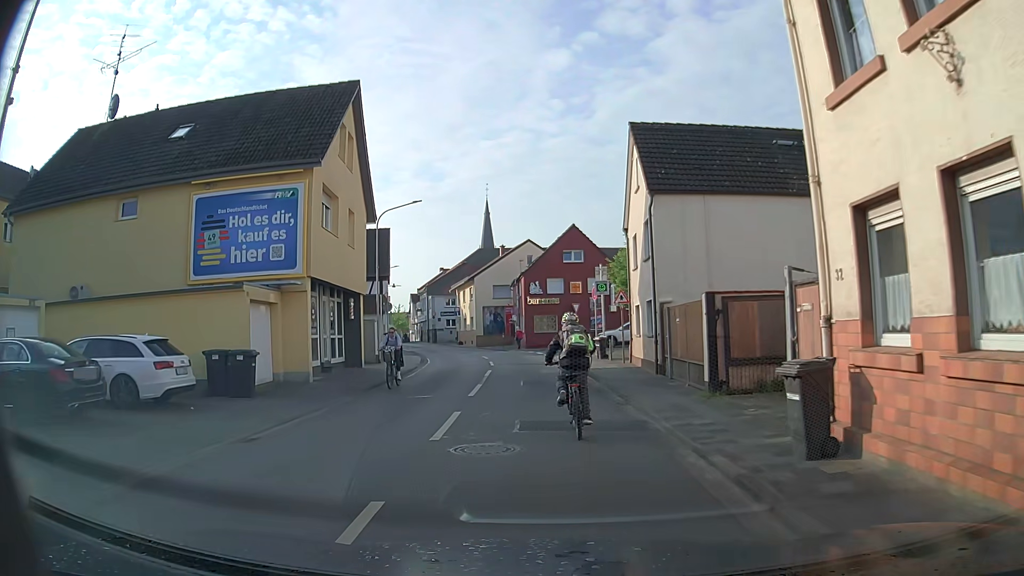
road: tertiary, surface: asphalt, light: Day
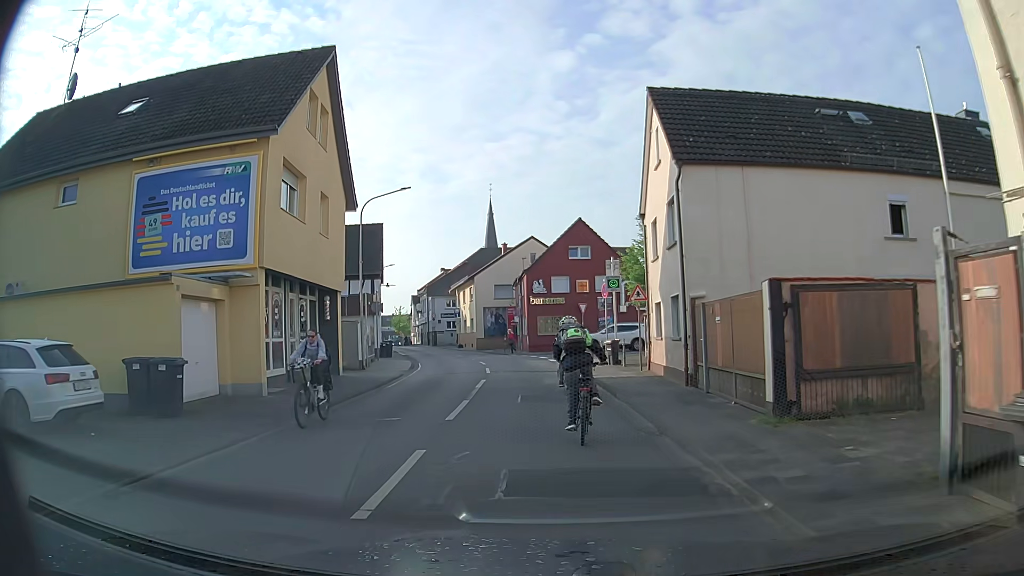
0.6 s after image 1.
(-0.1, +3.6) m; -2°
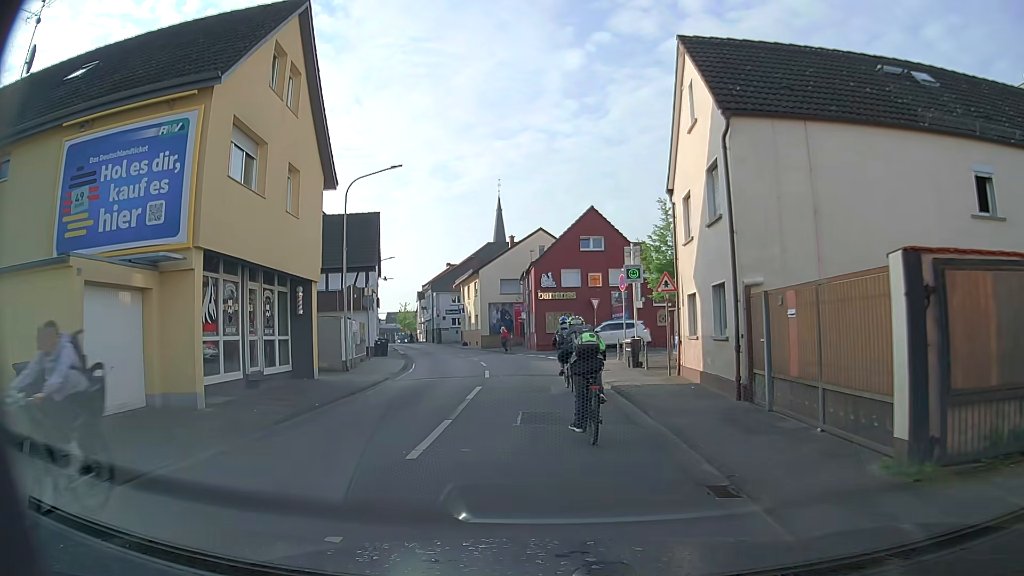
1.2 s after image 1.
(+0.1, +3.5) m; +2°
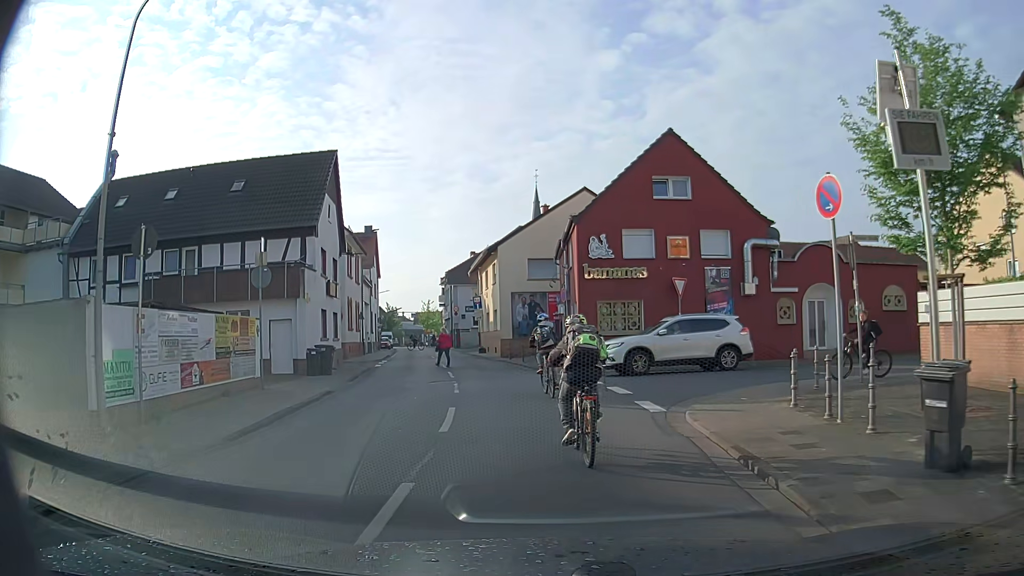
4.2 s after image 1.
(-0.9, +16.4) m; -4°
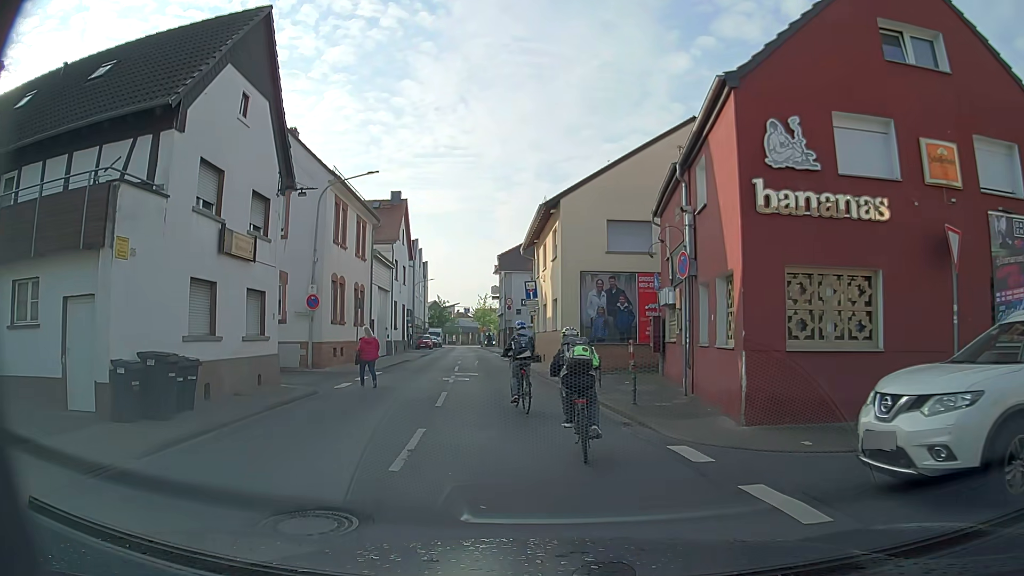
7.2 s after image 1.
(-0.9, +14.2) m; -7°
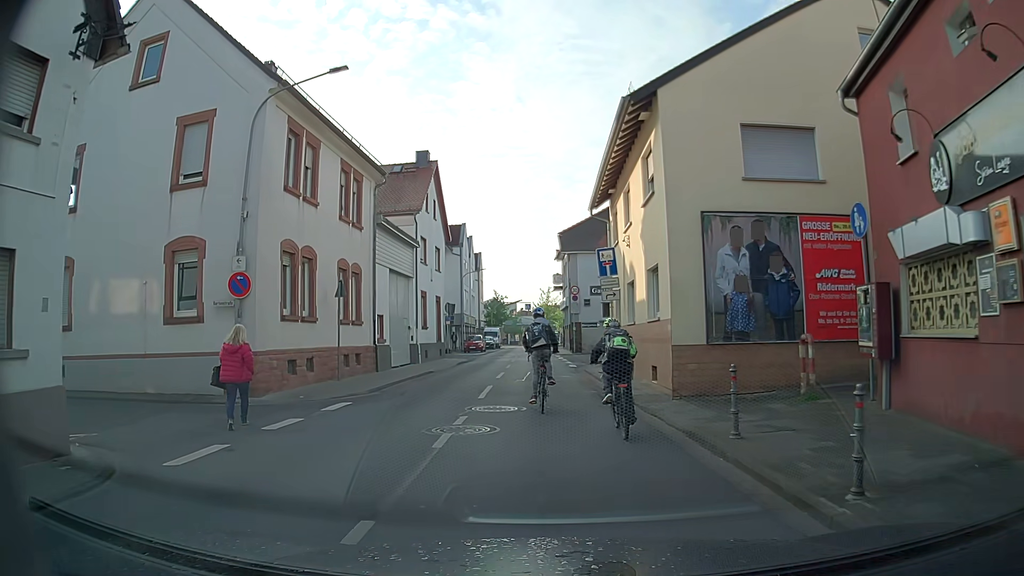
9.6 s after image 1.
(-0.5, +11.2) m; -6°
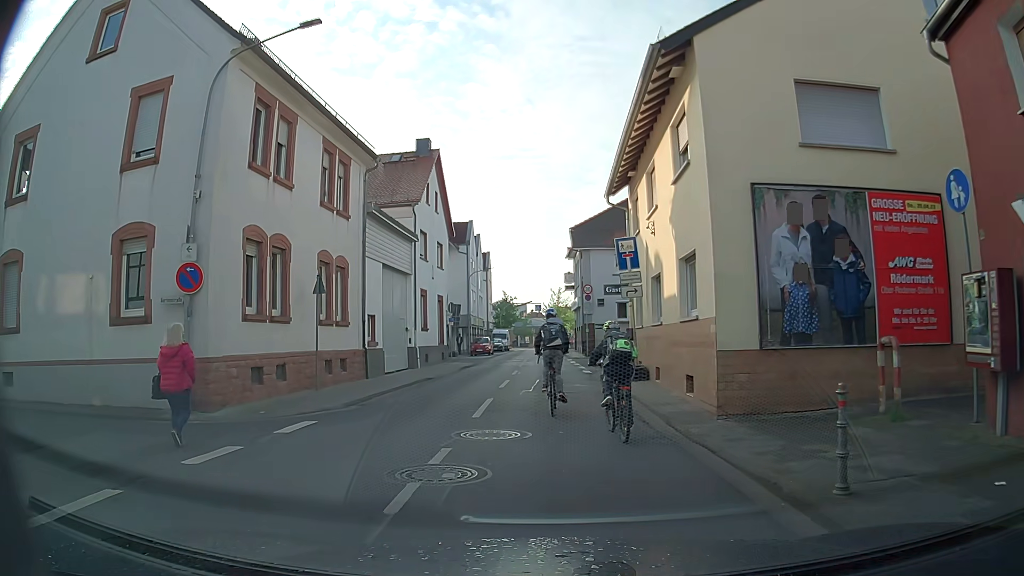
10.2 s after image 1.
(0.0, +2.8) m; +1°
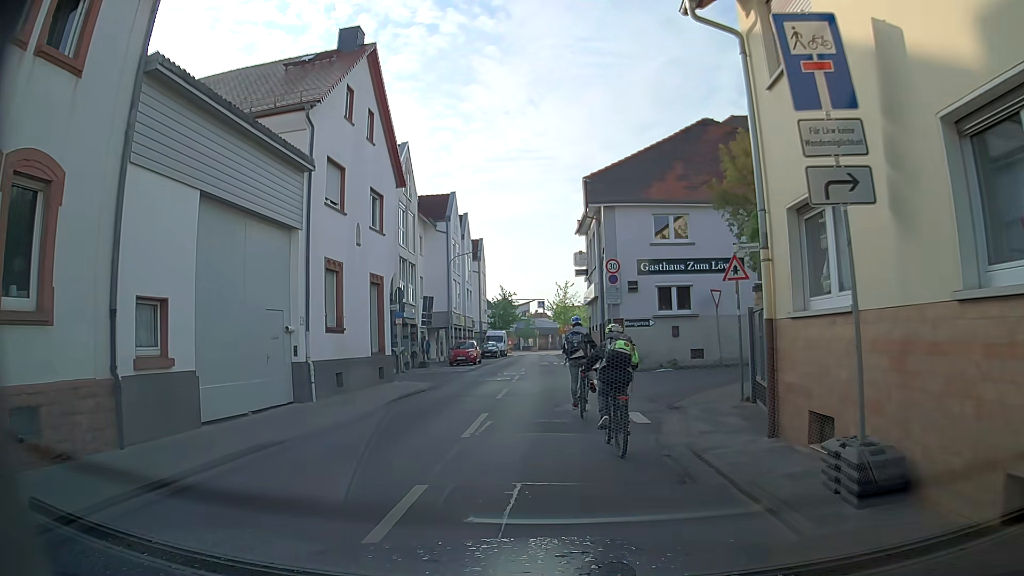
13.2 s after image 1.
(-0.4, +13.7) m; 0°
